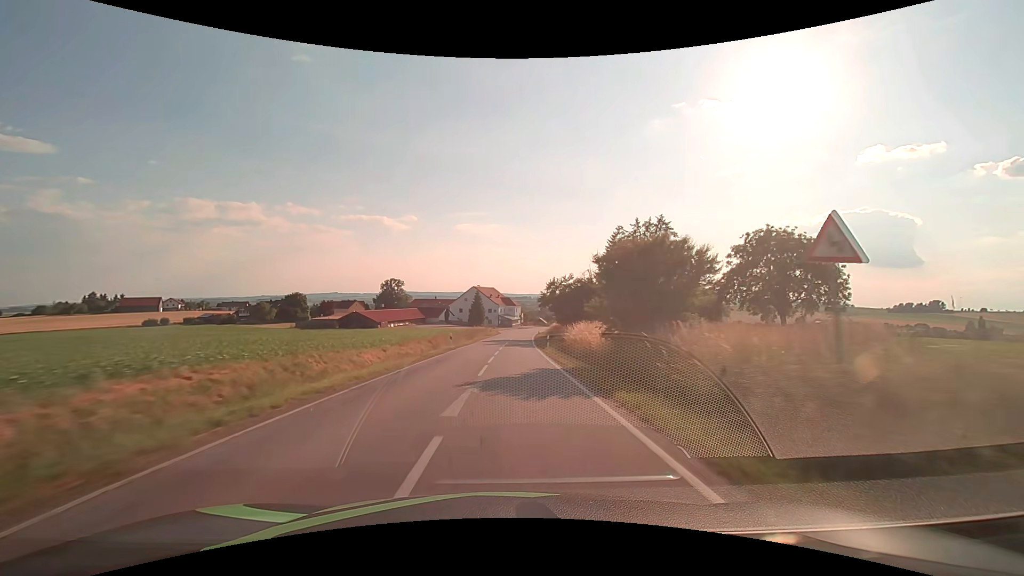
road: secondary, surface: asphalt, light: Day
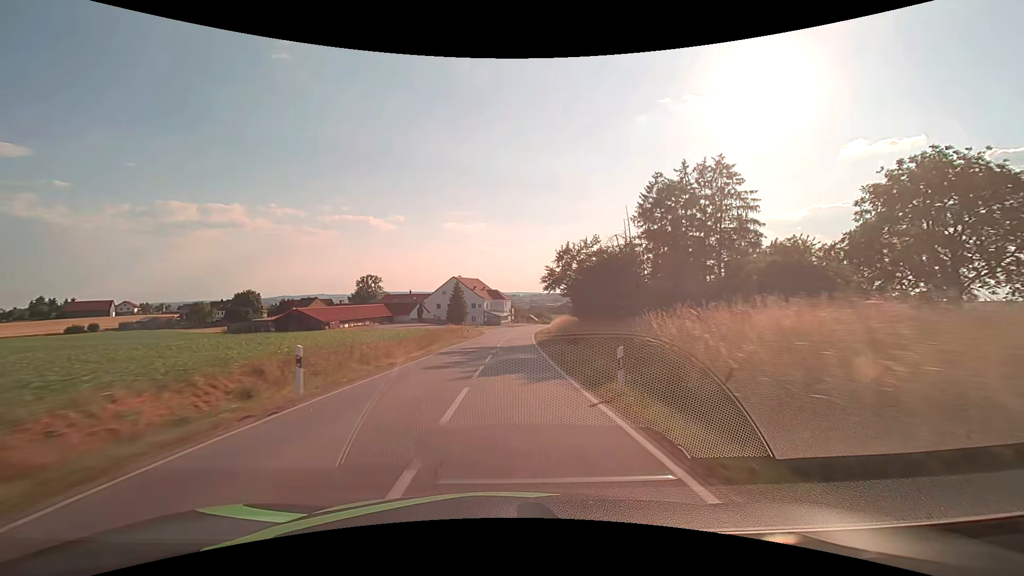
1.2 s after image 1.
(+0.3, +25.0) m; +1°
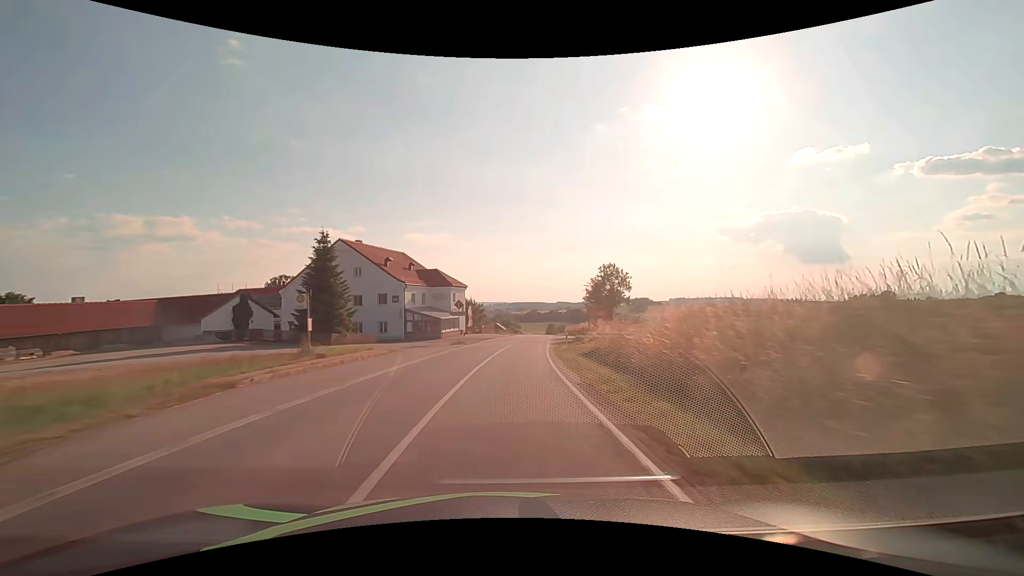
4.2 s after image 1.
(+1.9, +62.4) m; +4°
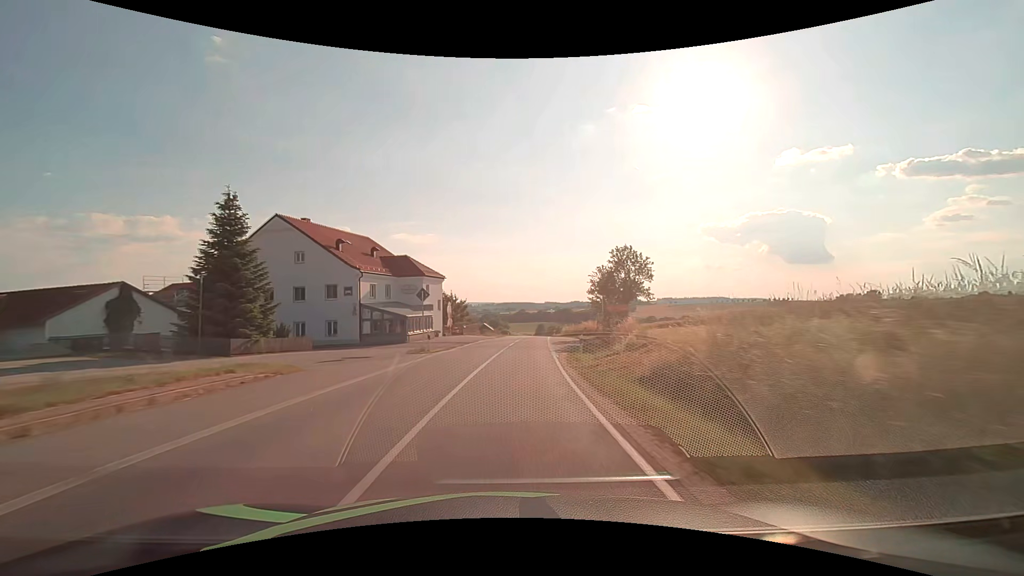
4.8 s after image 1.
(+0.1, +12.5) m; +1°
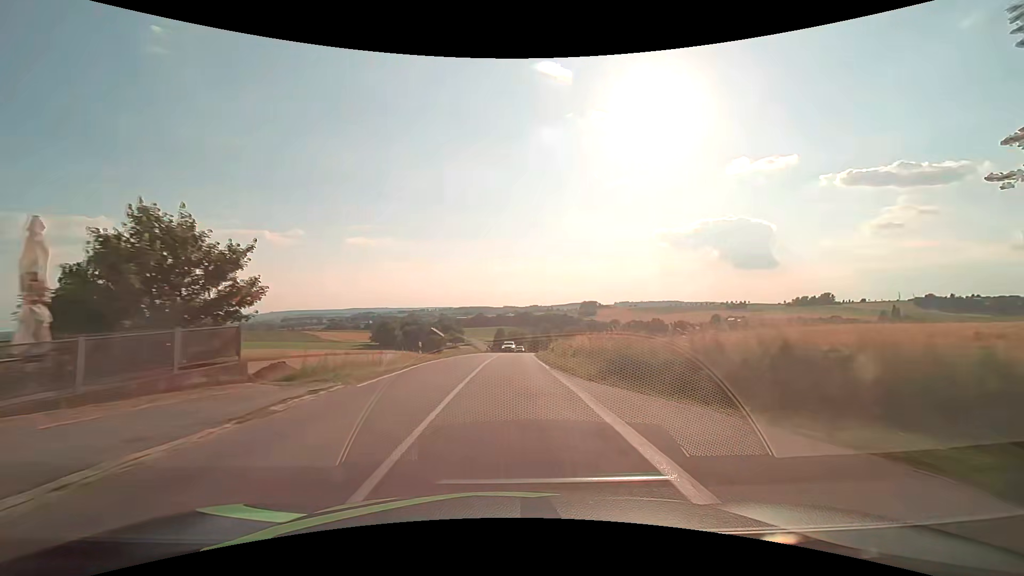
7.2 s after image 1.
(+2.5, +49.9) m; +5°
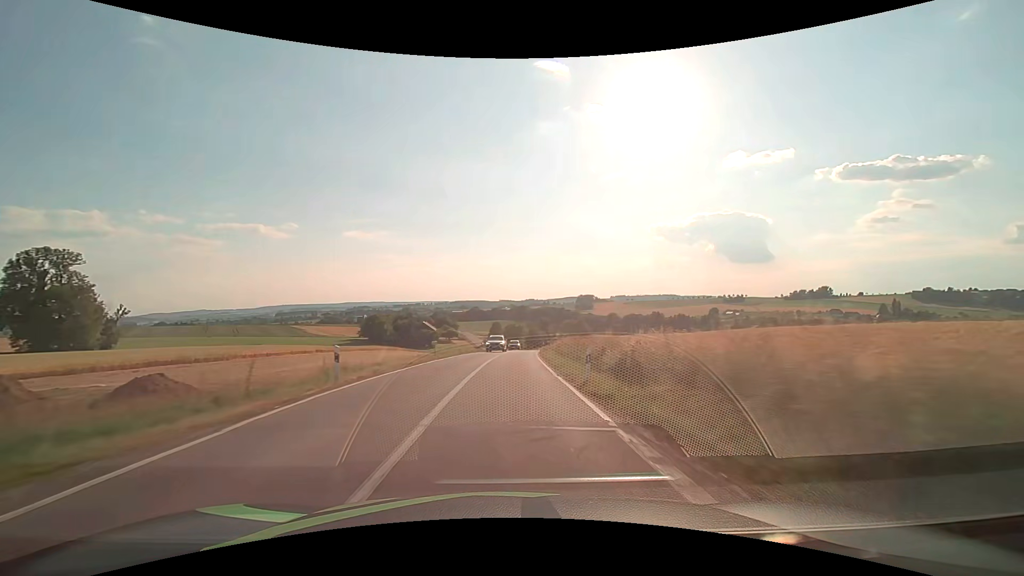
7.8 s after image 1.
(0.0, +12.5) m; +1°
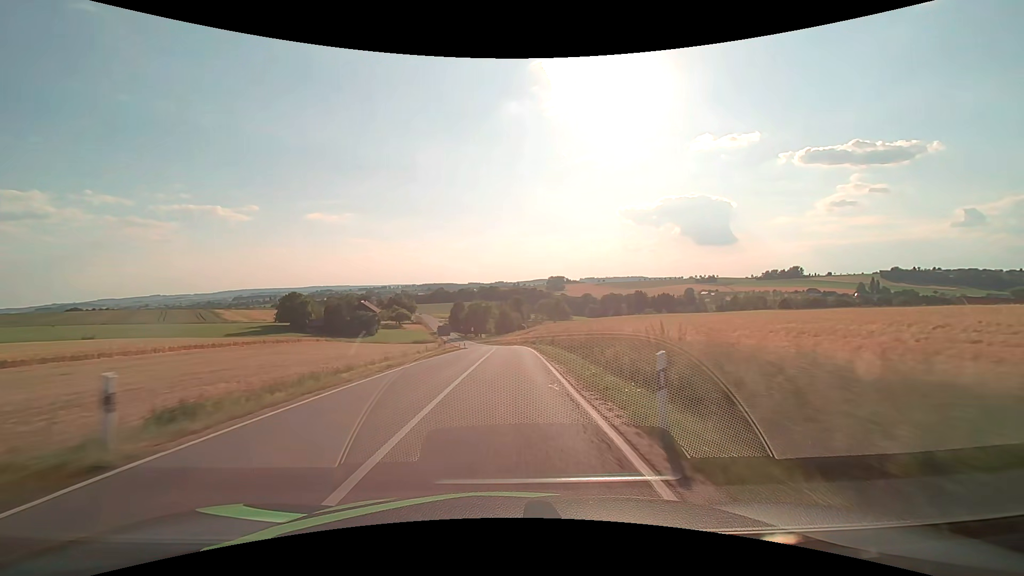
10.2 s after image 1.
(+1.6, +50.4) m; +3°
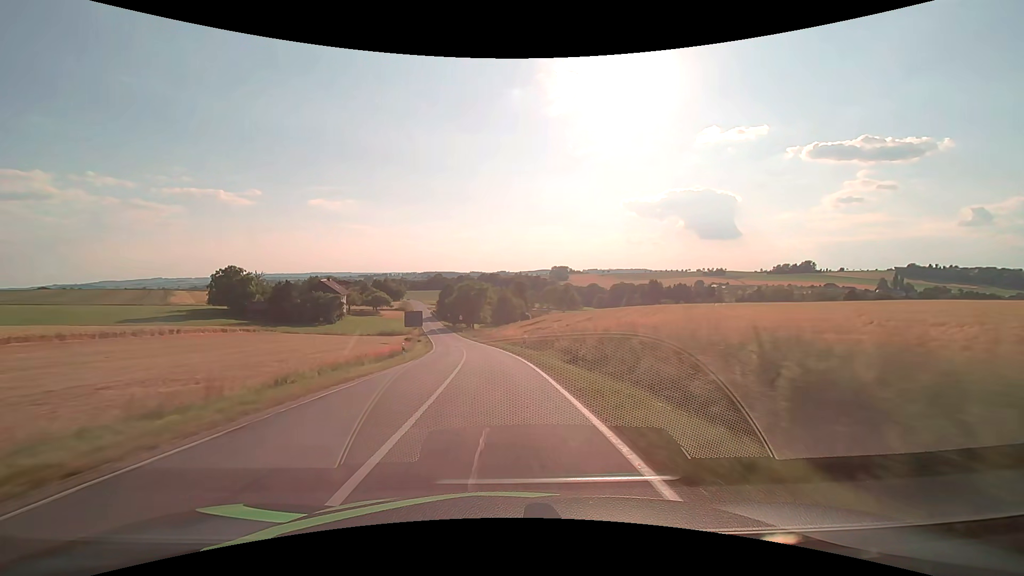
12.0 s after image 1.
(+0.4, +37.7) m; 0°
(0, +10) (-1, +20) (-1, +30) (-2, +40) (-4, +50) (-5, +60) (-7, +70) (-8, +79) (-10, +89) (-12, +99) m
